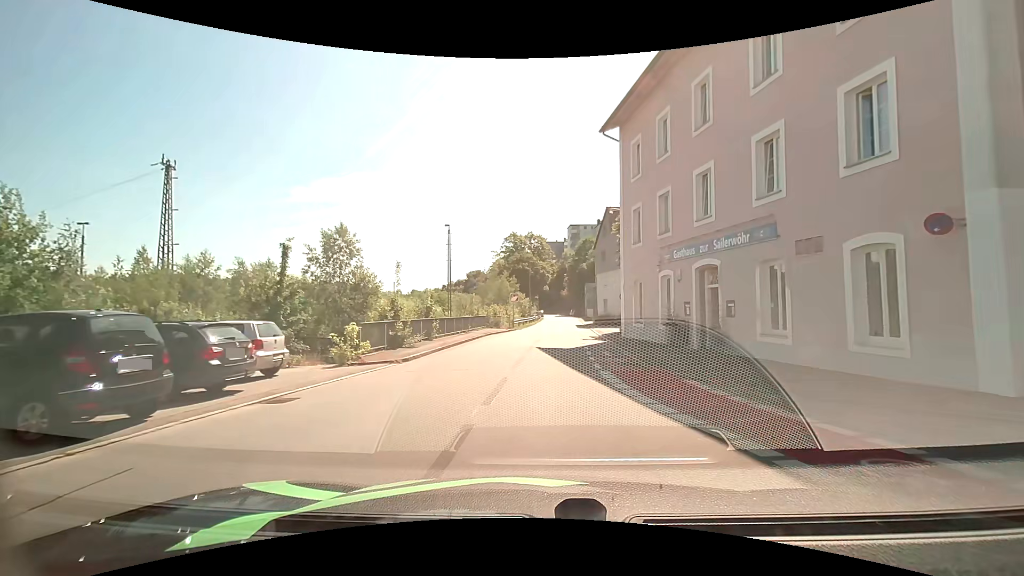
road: residential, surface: asphalt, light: Day
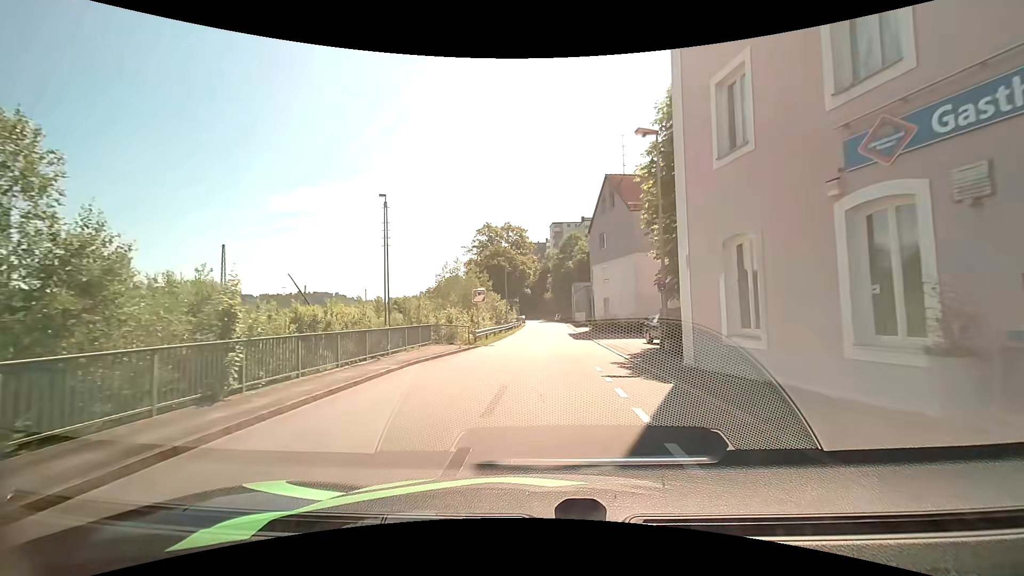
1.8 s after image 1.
(+0.1, +14.5) m; 0°
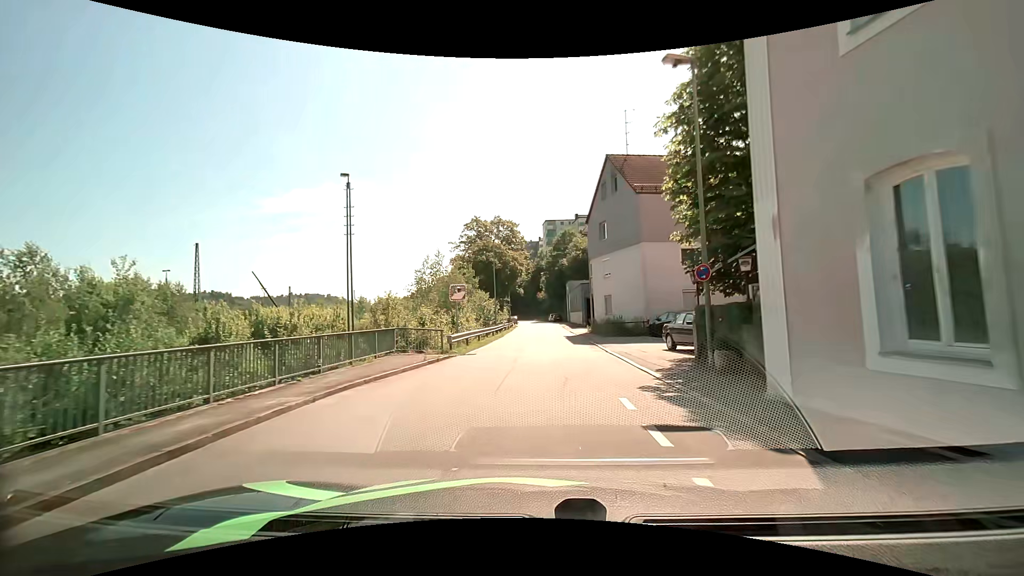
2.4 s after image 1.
(+0.1, +5.2) m; +2°
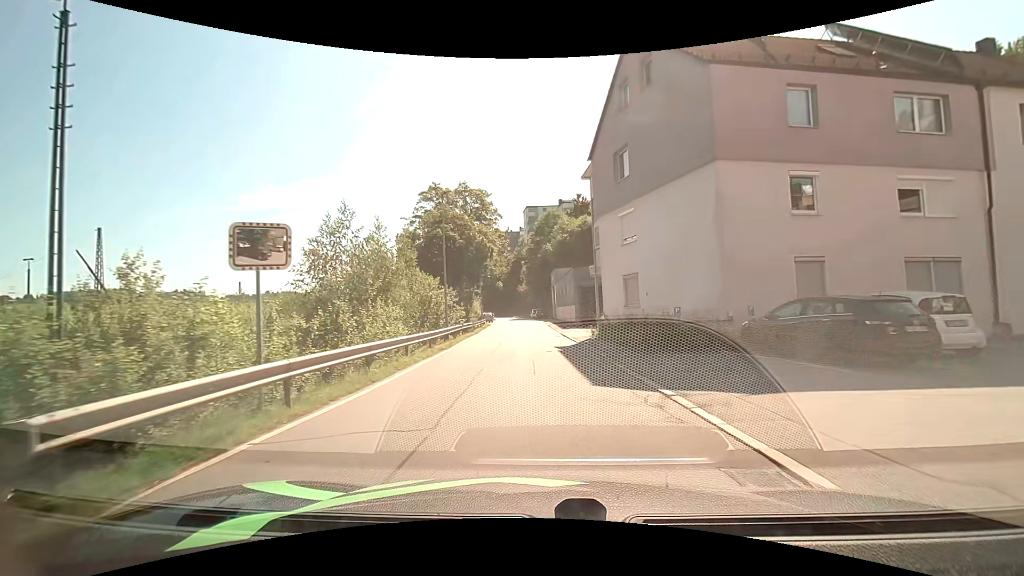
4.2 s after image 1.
(+0.1, +15.7) m; +2°
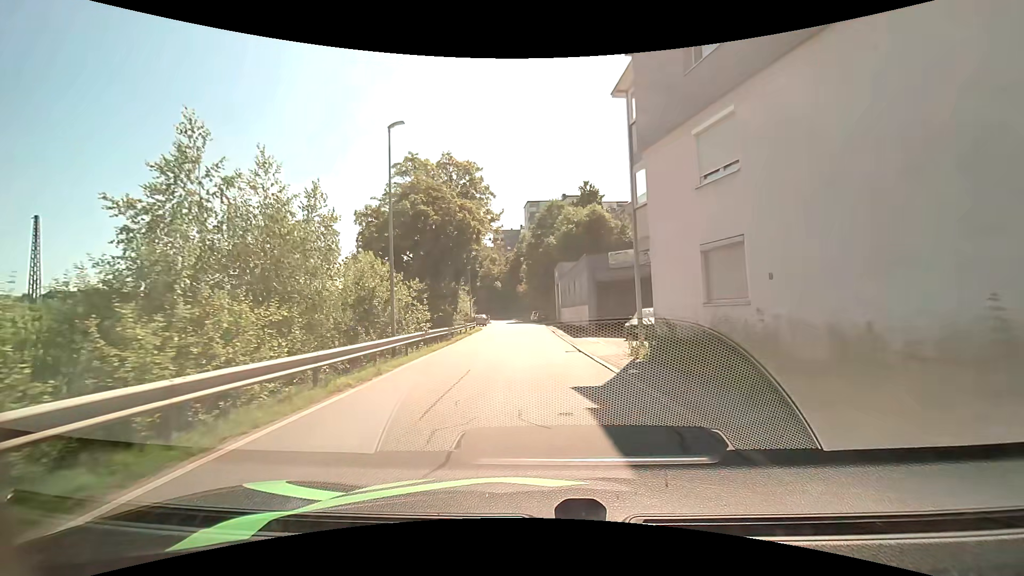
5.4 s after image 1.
(-0.1, +10.5) m; 0°
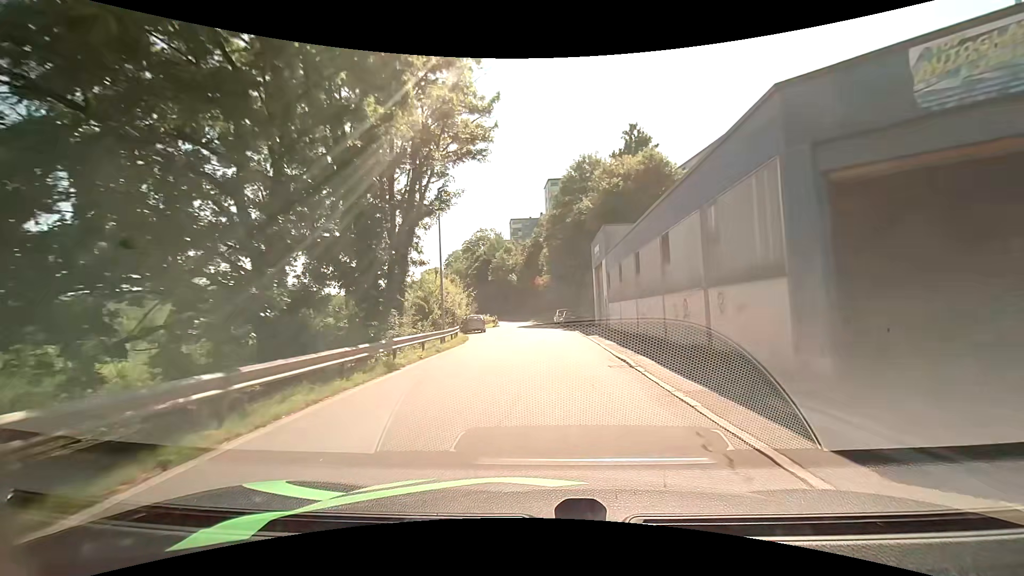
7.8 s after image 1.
(-0.7, +23.4) m; -3°
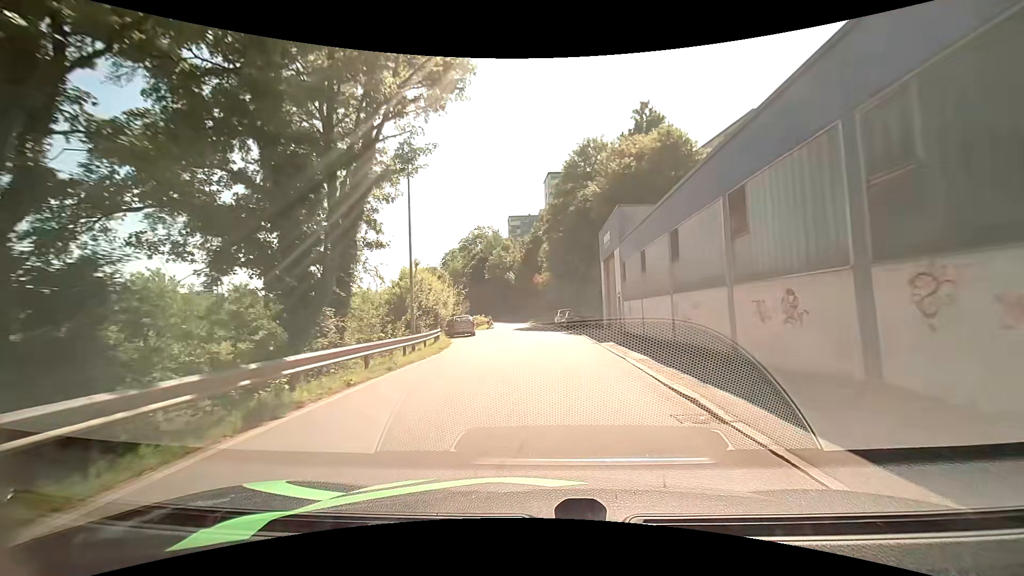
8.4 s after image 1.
(0.0, +6.1) m; 0°
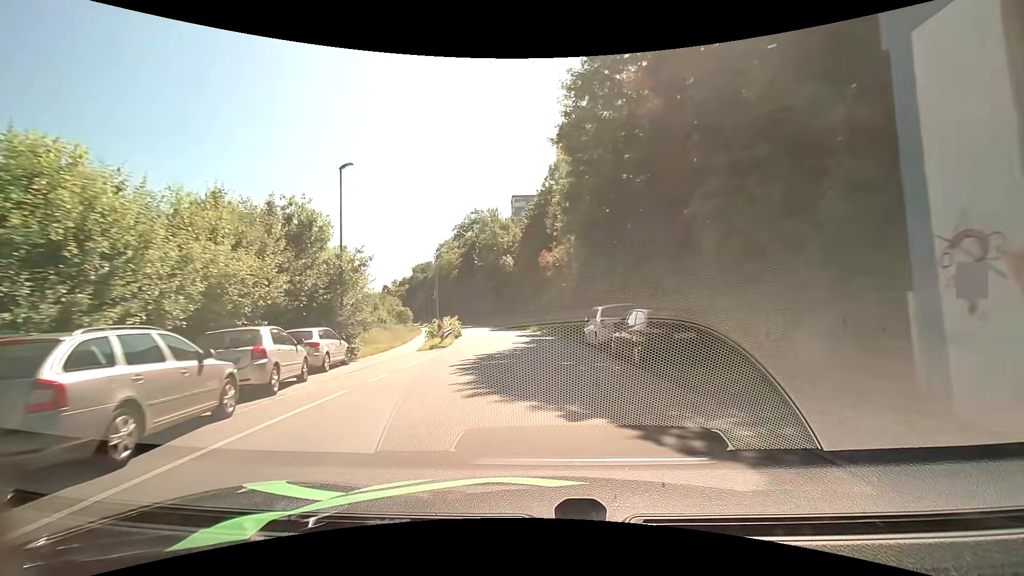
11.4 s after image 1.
(+0.2, +29.8) m; 0°
(0, +10) (-1, +20) (-1, +30) (-2, +40) (-4, +50) (-6, +60) (-8, +69) (-11, +79) (-13, +89) (-16, +98) m
